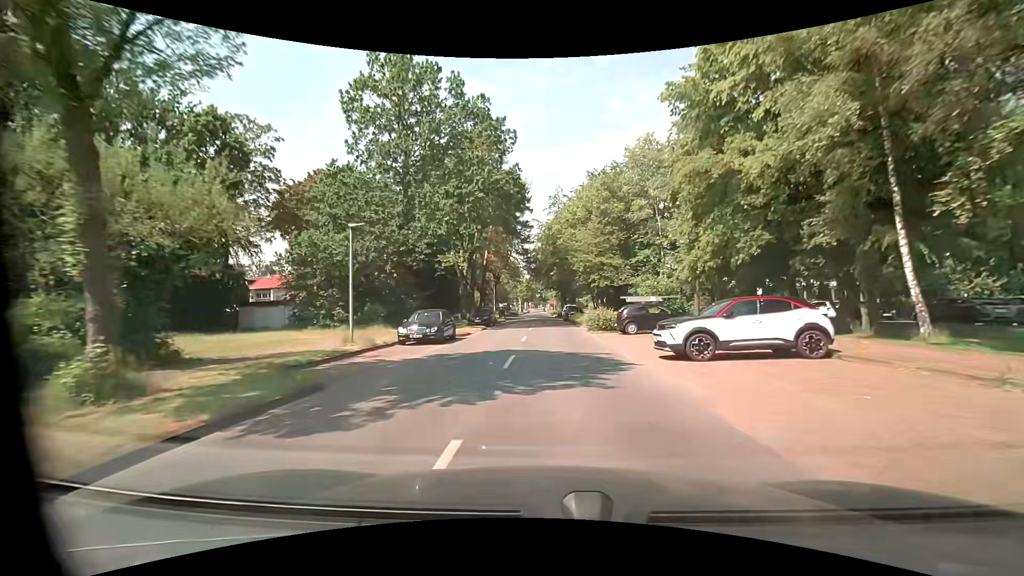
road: unclassified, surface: asphalt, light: Day
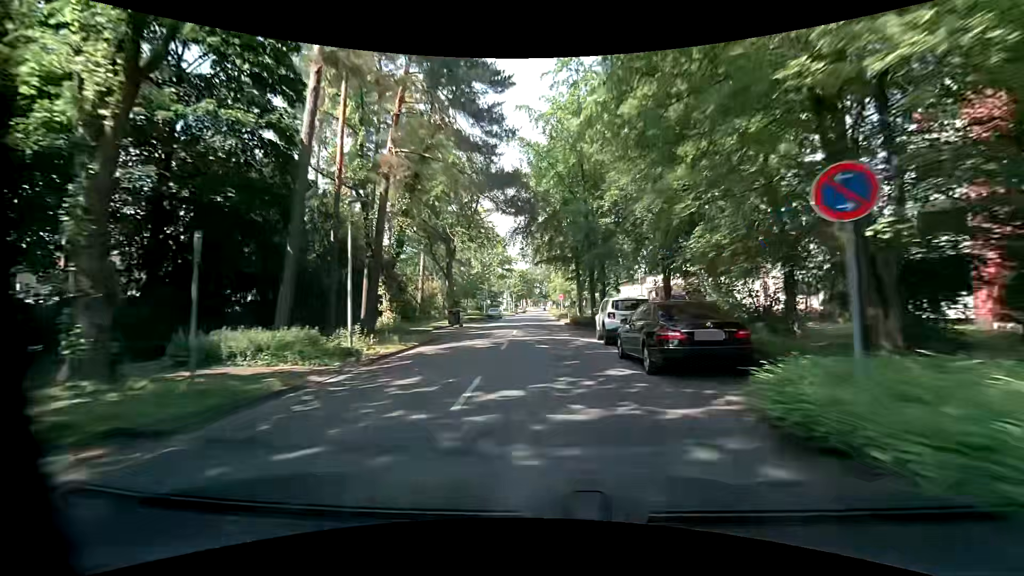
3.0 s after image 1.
(0.0, +41.0) m; 0°
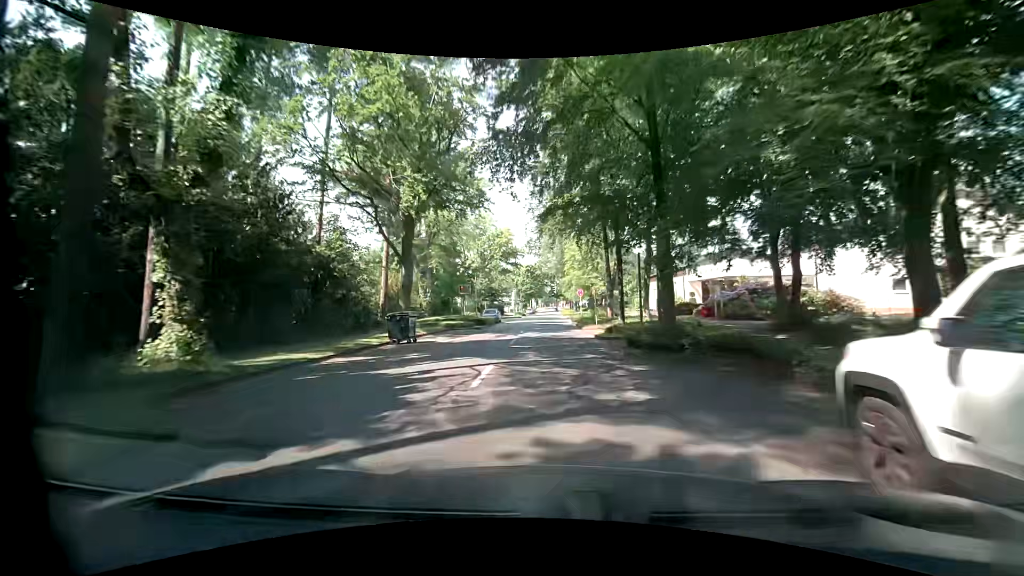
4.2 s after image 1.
(-0.2, +16.4) m; -2°
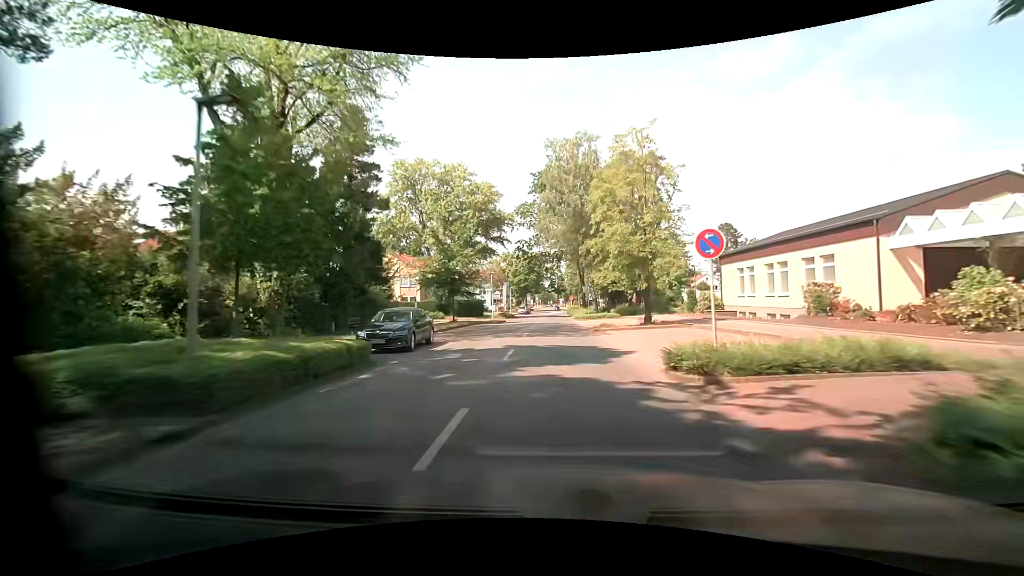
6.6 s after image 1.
(-0.2, +32.0) m; +1°
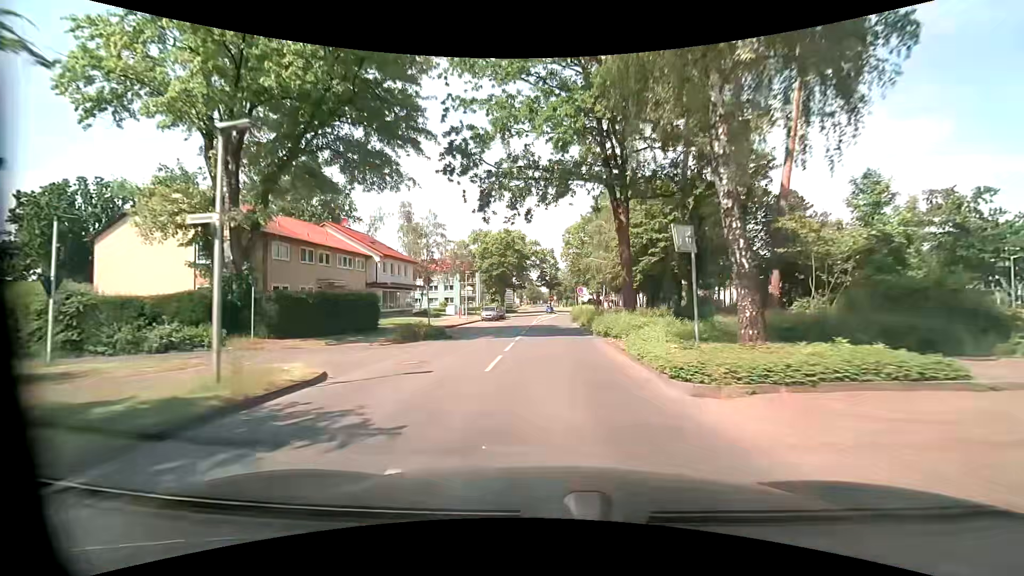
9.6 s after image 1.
(0.0, +38.7) m; 0°
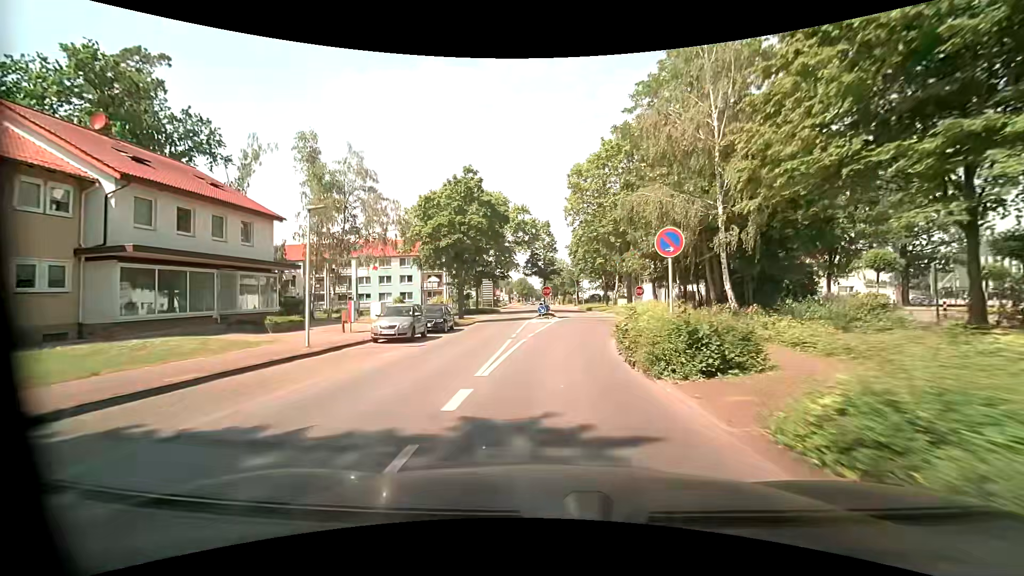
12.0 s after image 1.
(+0.2, +29.6) m; 0°
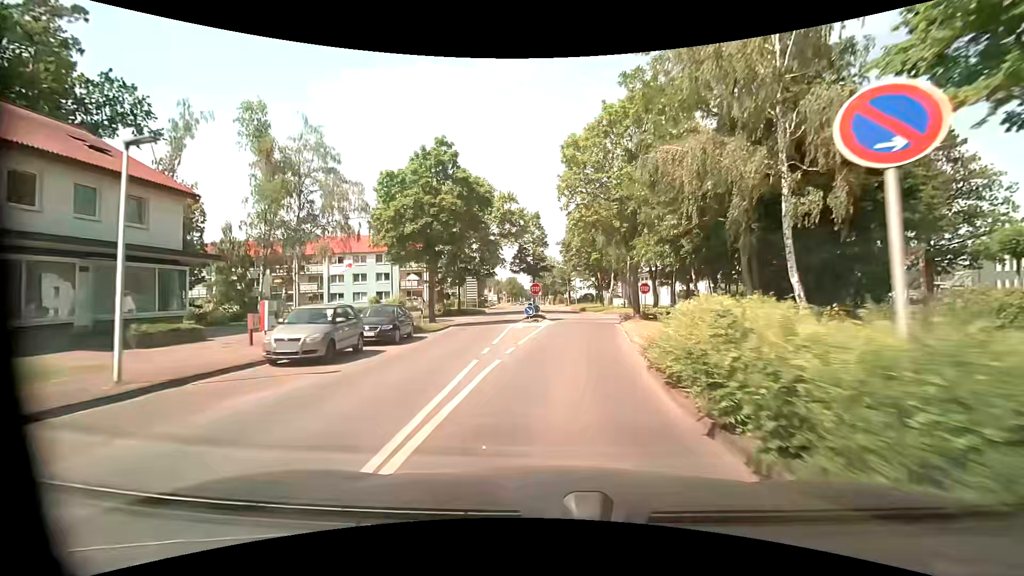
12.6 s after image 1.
(+0.1, +6.6) m; +2°
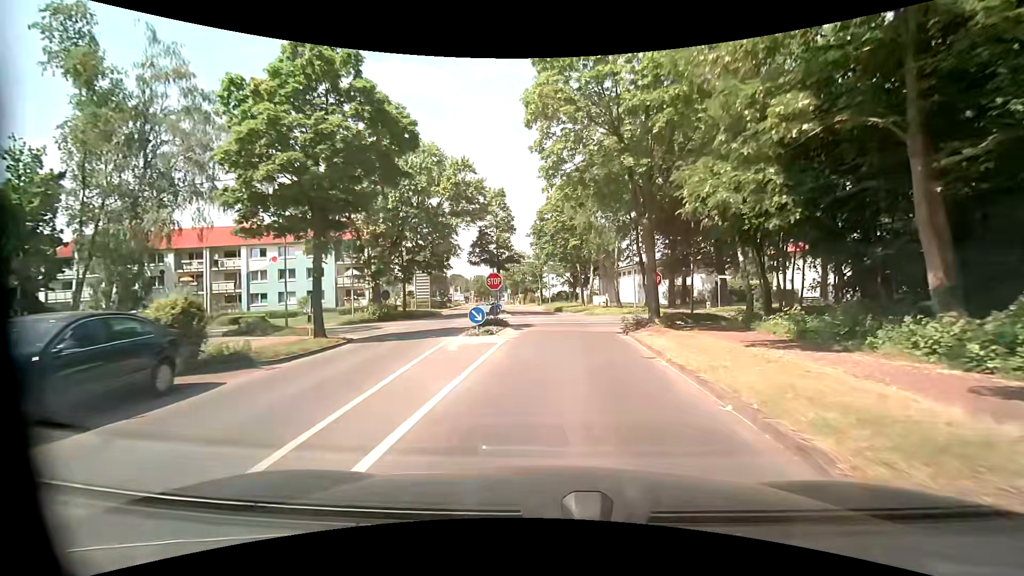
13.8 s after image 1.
(+0.3, +12.3) m; +3°
